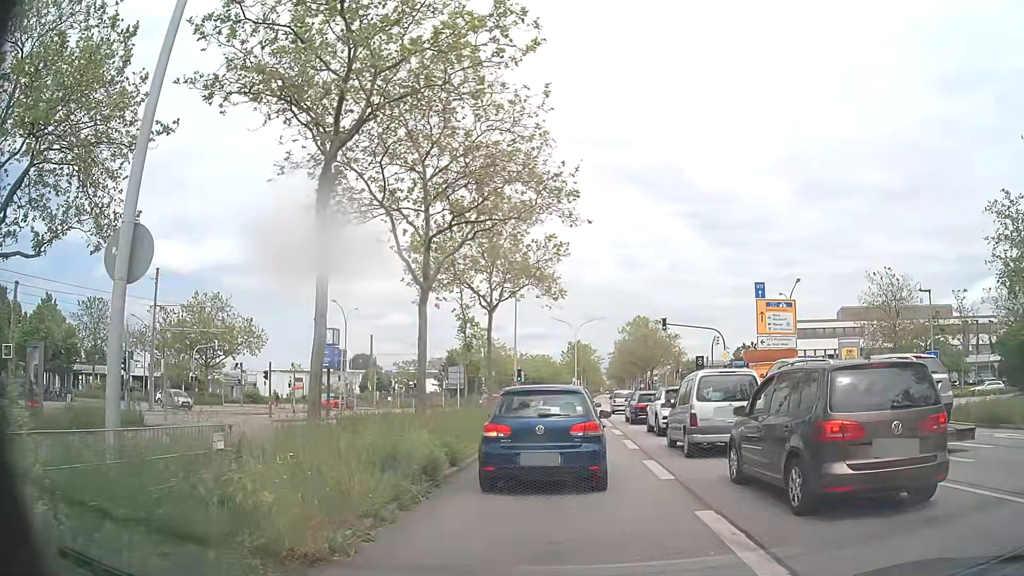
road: primary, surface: asphalt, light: Day
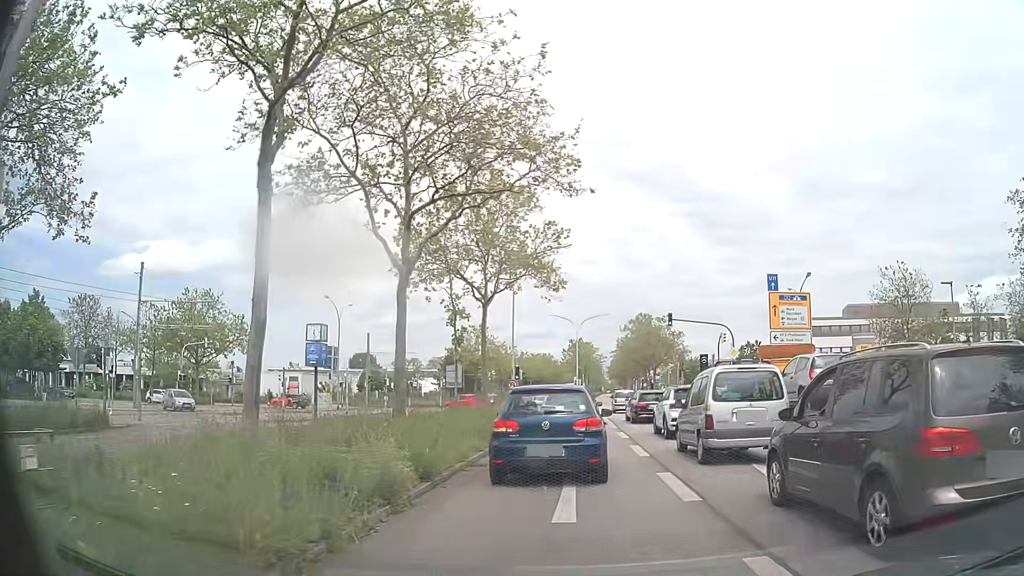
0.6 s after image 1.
(0.0, +2.4) m; +1°
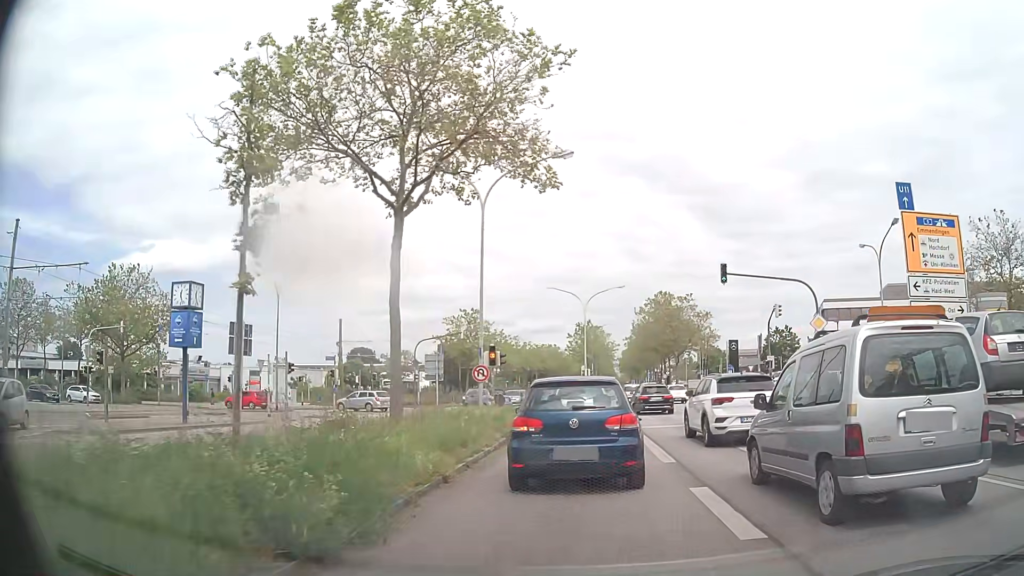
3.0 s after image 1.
(-0.1, +14.9) m; -1°
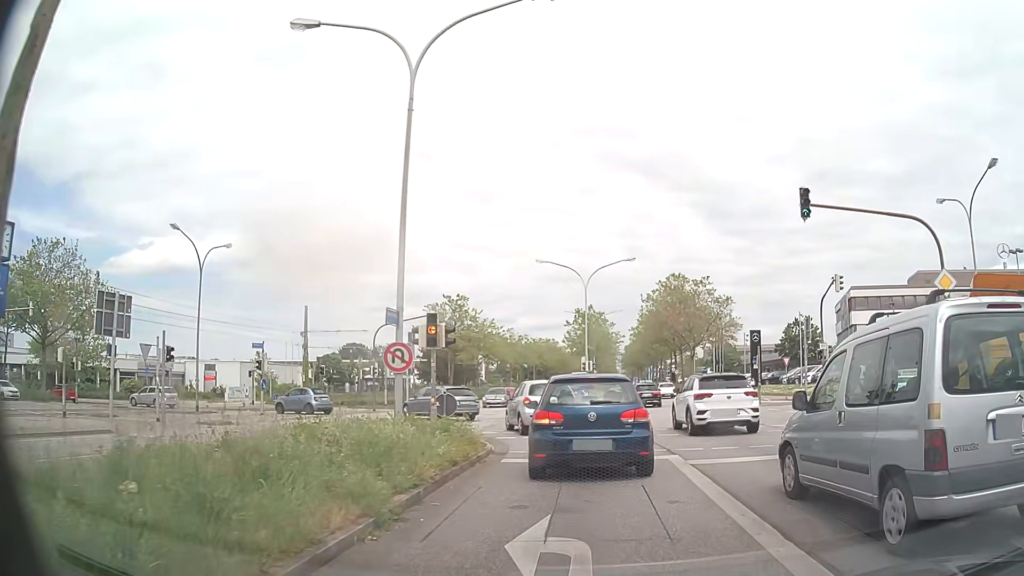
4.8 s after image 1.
(+0.1, +10.7) m; 0°
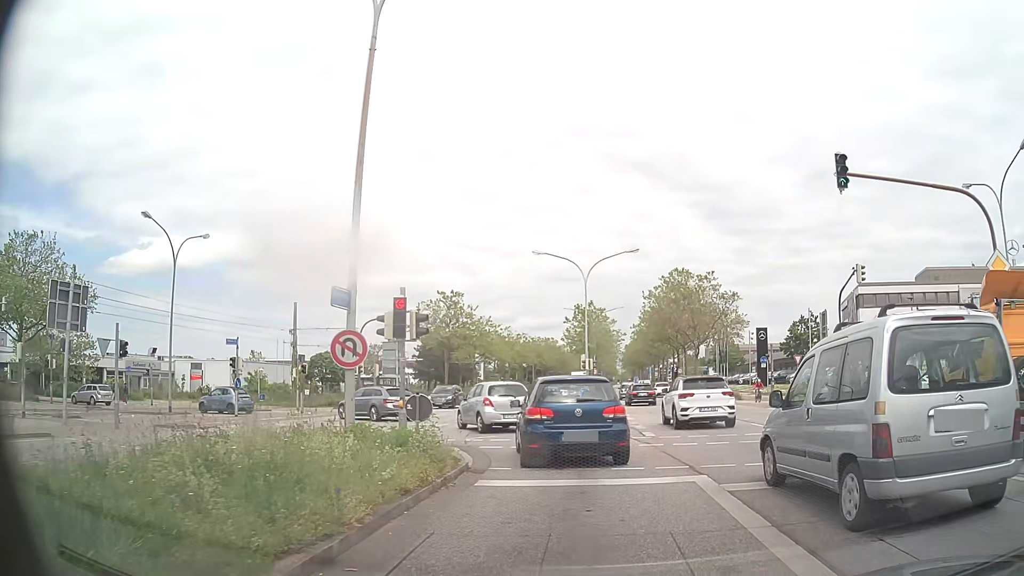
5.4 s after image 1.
(0.0, +2.7) m; 0°
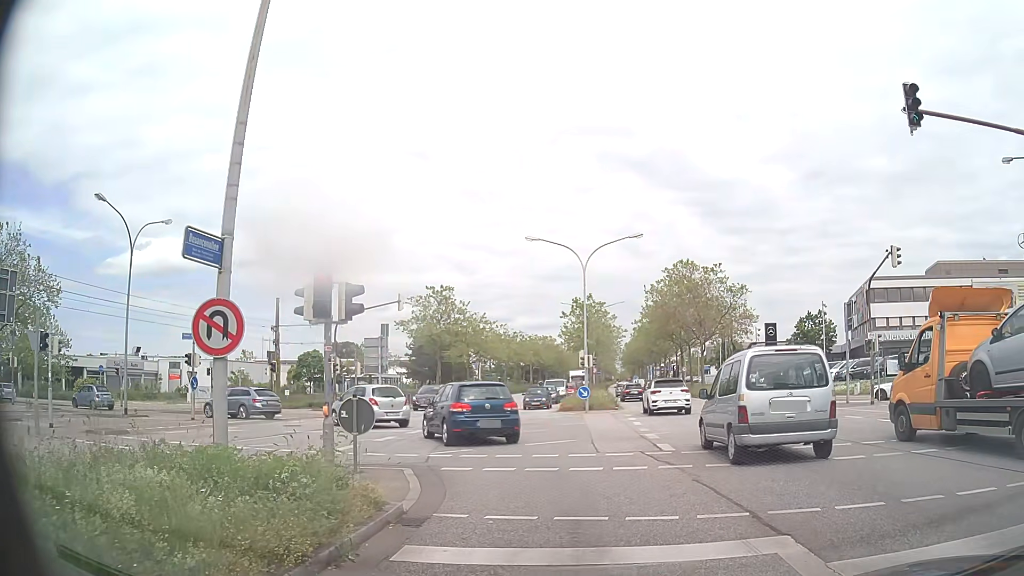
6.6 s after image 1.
(0.0, +3.7) m; +1°
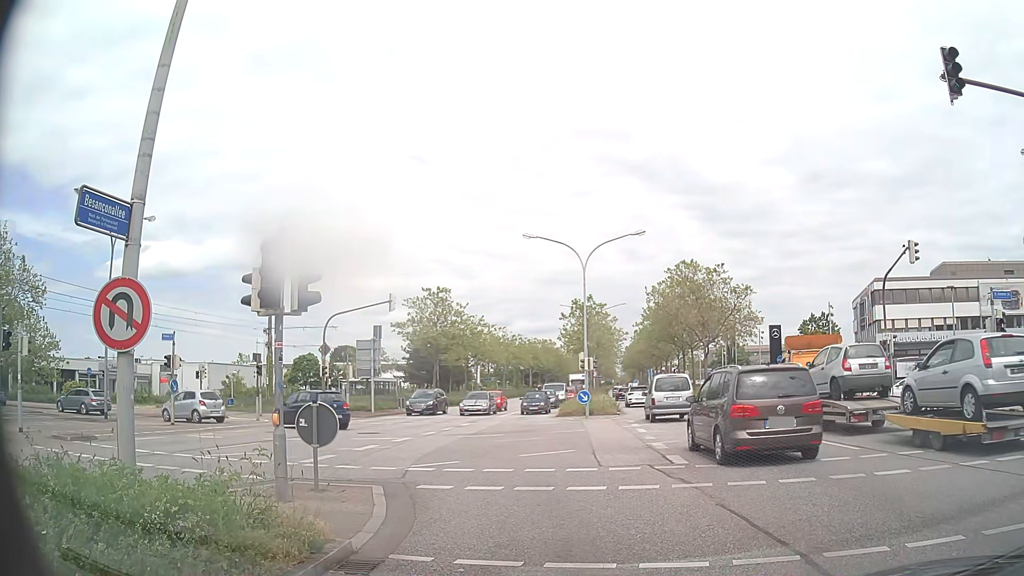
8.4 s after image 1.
(0.0, +1.5) m; 0°
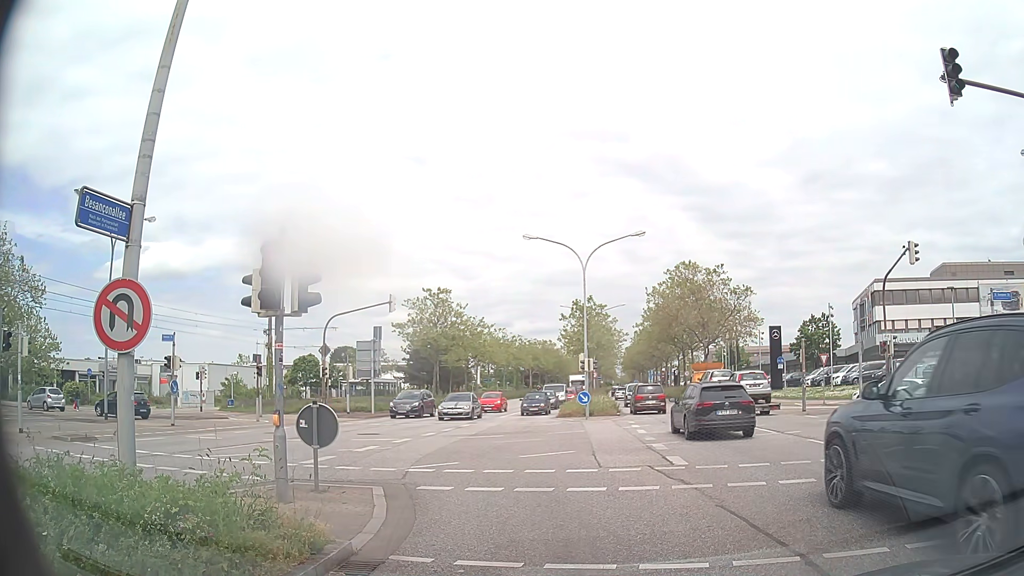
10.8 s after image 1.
(0.0, +0.1) m; 0°
(-1, +10) (-5, +19) (-12, +26) (-21, +30) (-31, +32) (-40, +34) (-50, +35) (-60, +36) (-70, +36) (-80, +36) m
